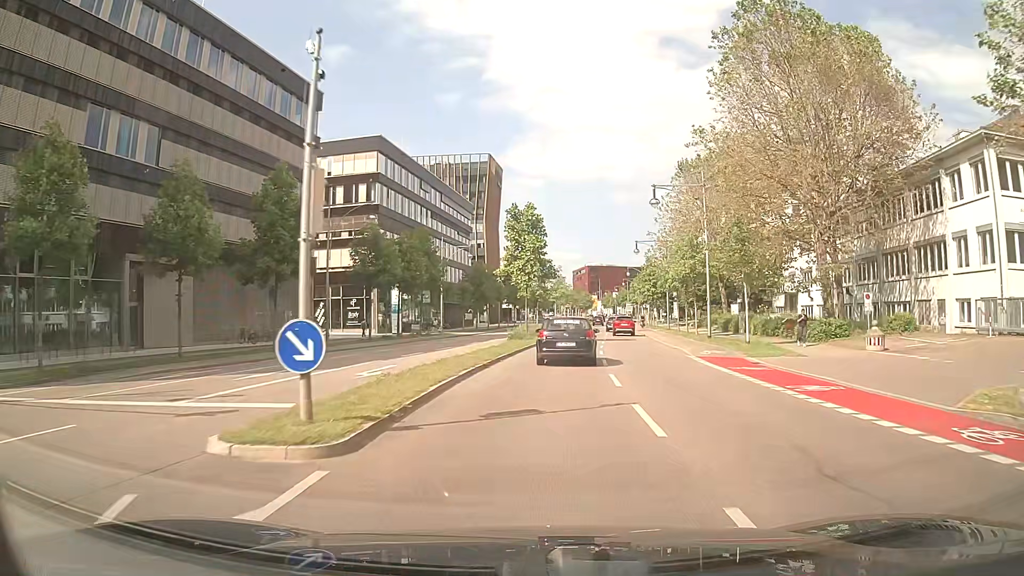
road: primary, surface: asphalt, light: Day
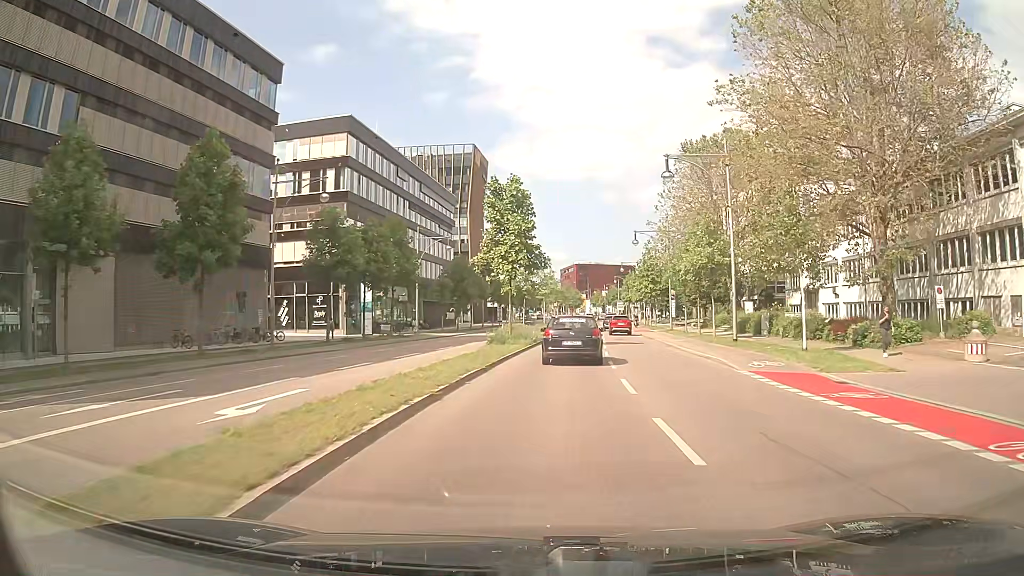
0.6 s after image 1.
(+0.1, +7.6) m; +1°
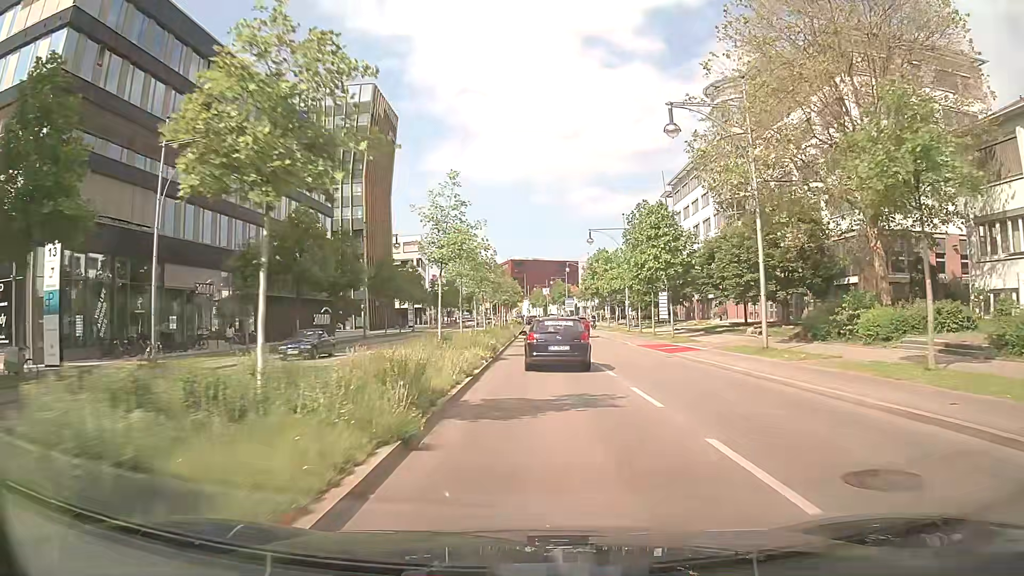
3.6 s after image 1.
(+1.7, +37.8) m; +5°
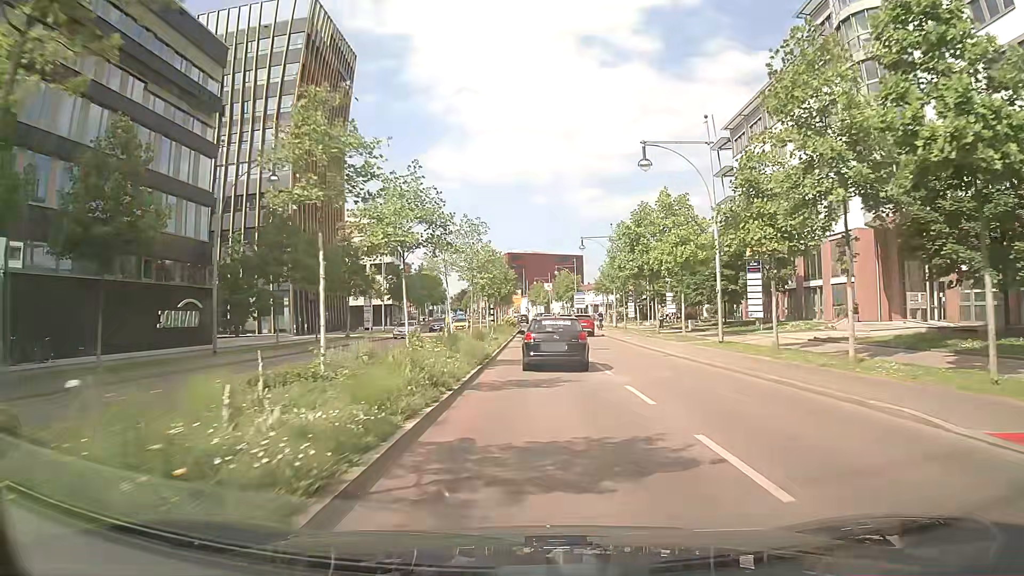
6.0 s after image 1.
(0.0, +29.7) m; 0°
(0, +10) (0, +20) (0, +30) (0, +40) (+1, +50) (+1, +60) (+1, +70) (+1, +80) (+1, +90) (0, +100) m
